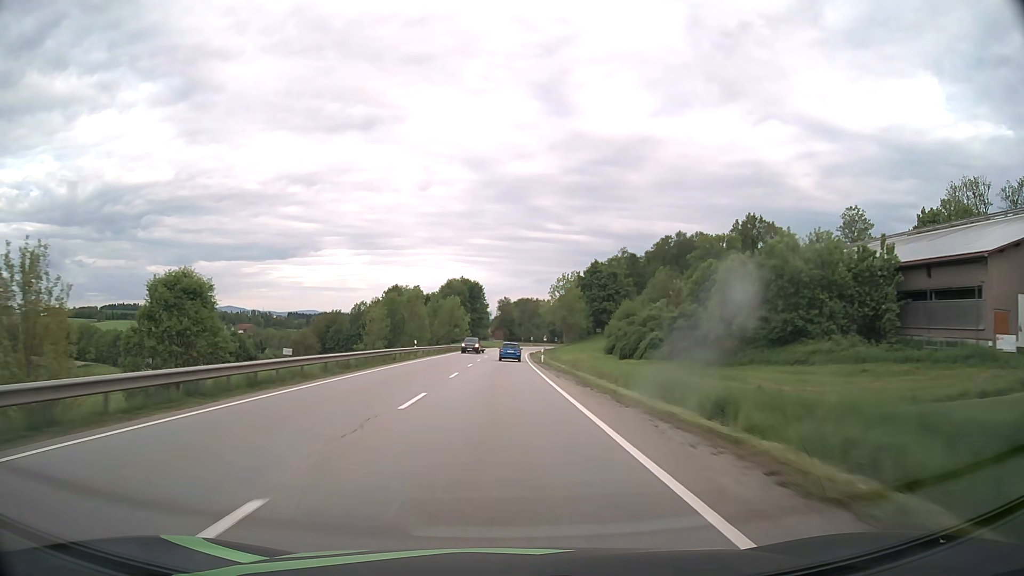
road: primary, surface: asphalt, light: Day
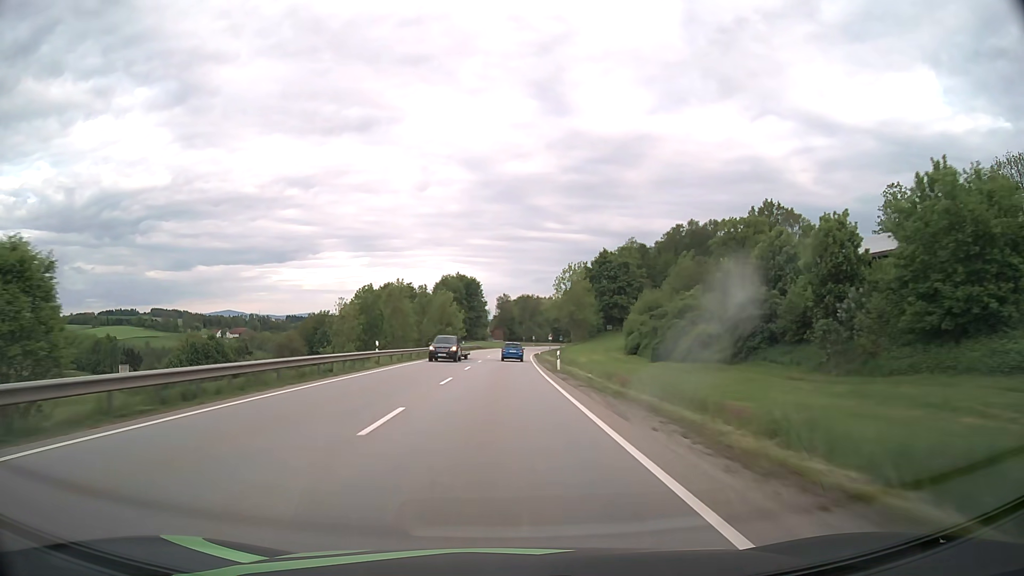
(0.0, +15.9) m; 0°
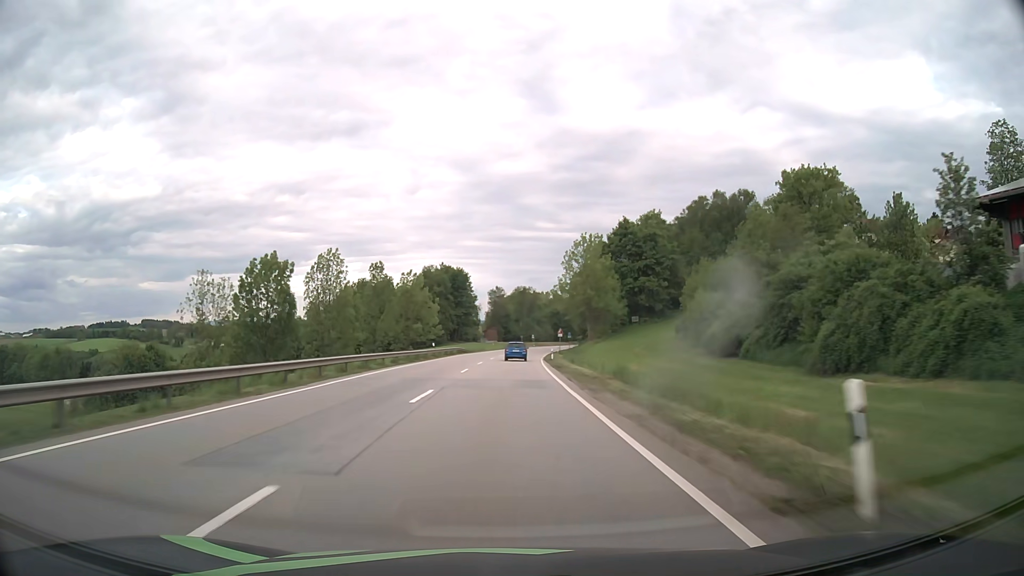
(+0.1, +31.7) m; 0°
(0, +10) (0, +20) (0, +30) (0, +40) (+1, +50) (+1, +60) (+2, +70) (+2, +80) (+3, +90) (+4, +100) m
